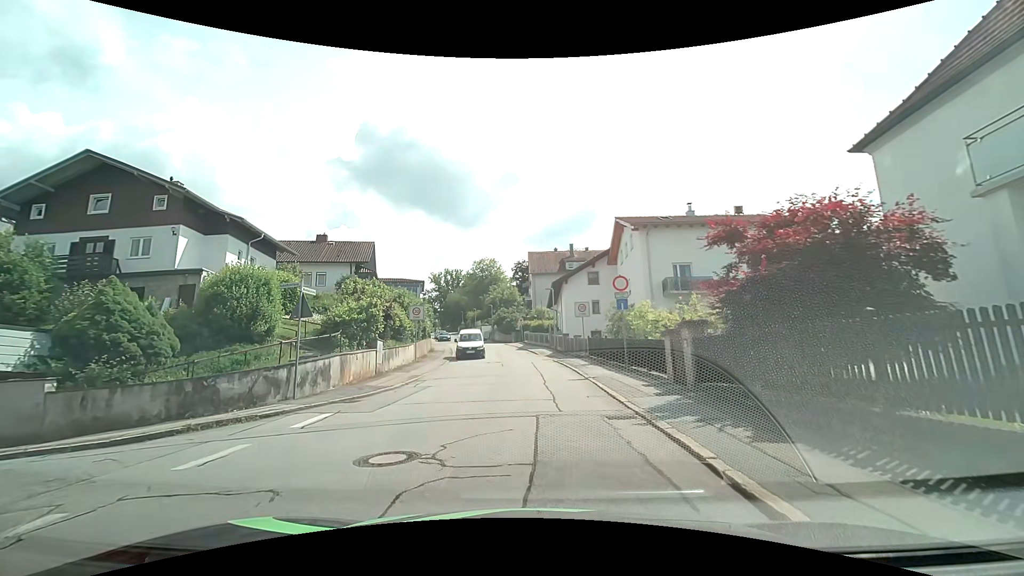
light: Day
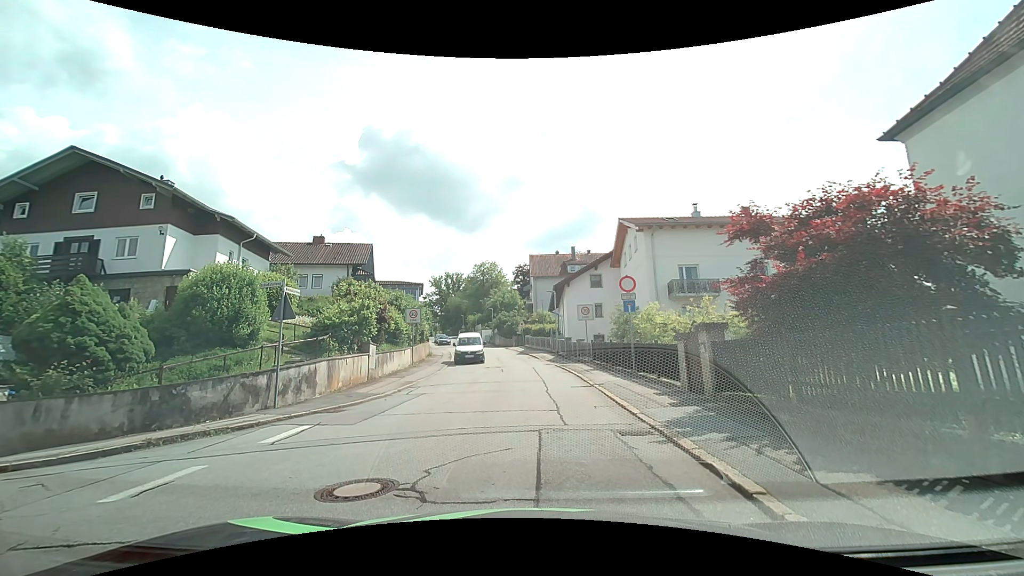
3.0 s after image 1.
(0.0, +1.0) m; 0°
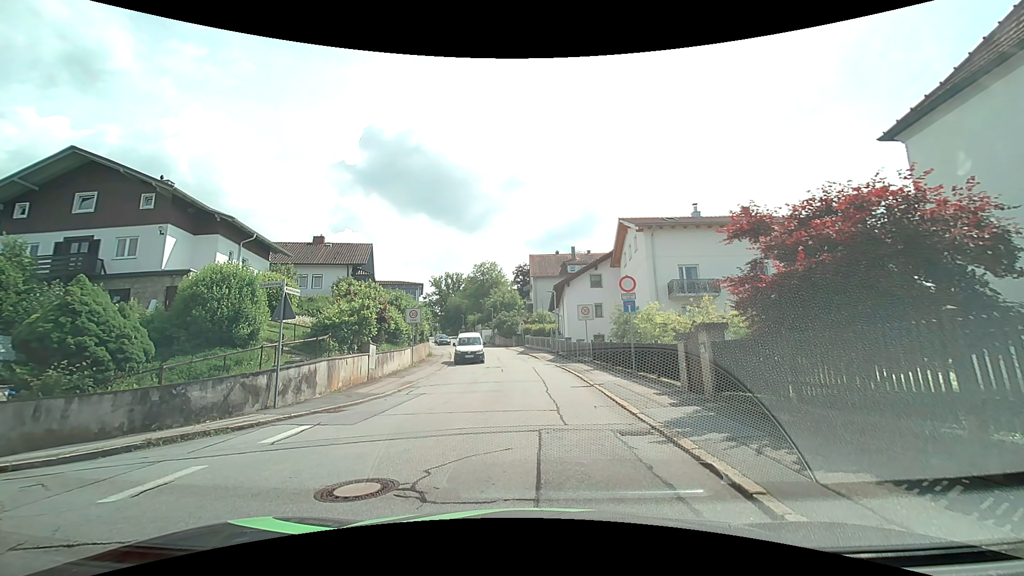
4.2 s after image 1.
(0.0, 0.0) m; 0°
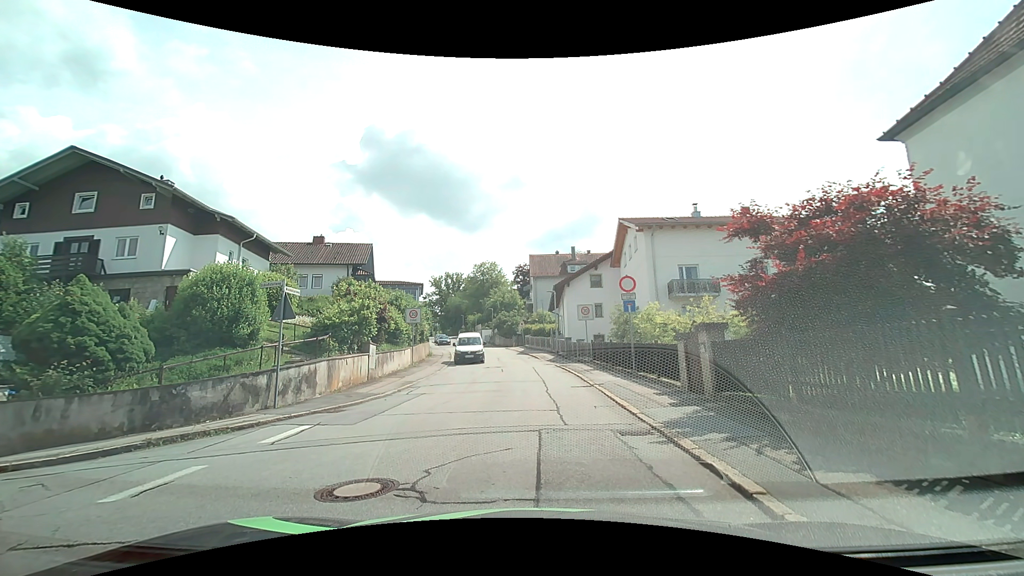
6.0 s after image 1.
(0.0, 0.0) m; 0°
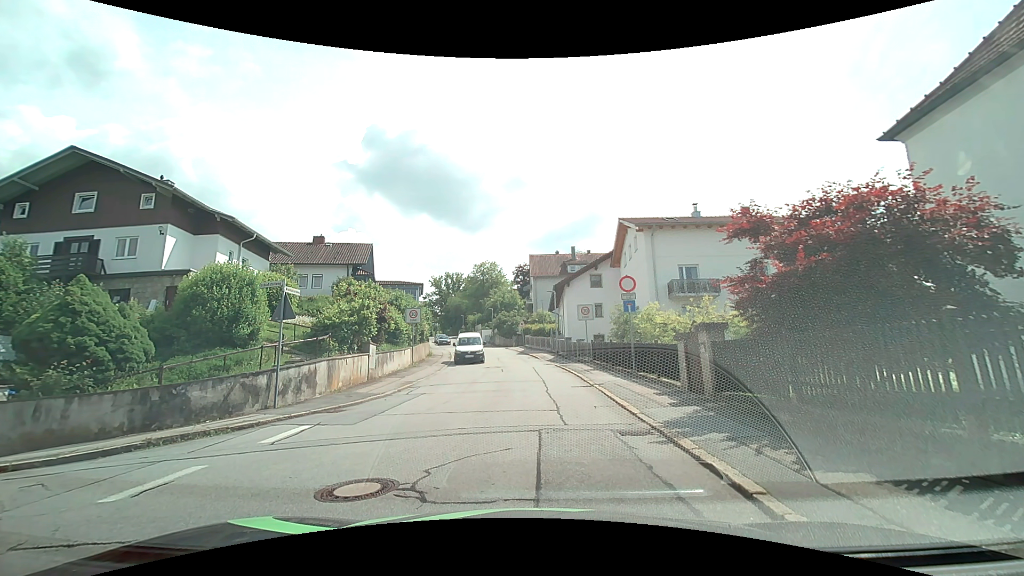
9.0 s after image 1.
(0.0, 0.0) m; 0°
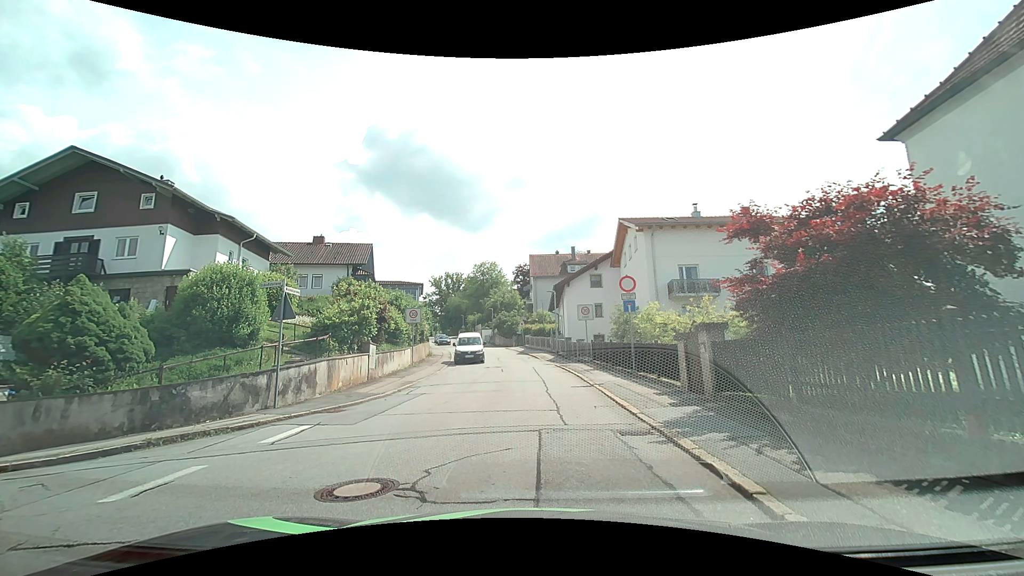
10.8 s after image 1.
(0.0, 0.0) m; 0°
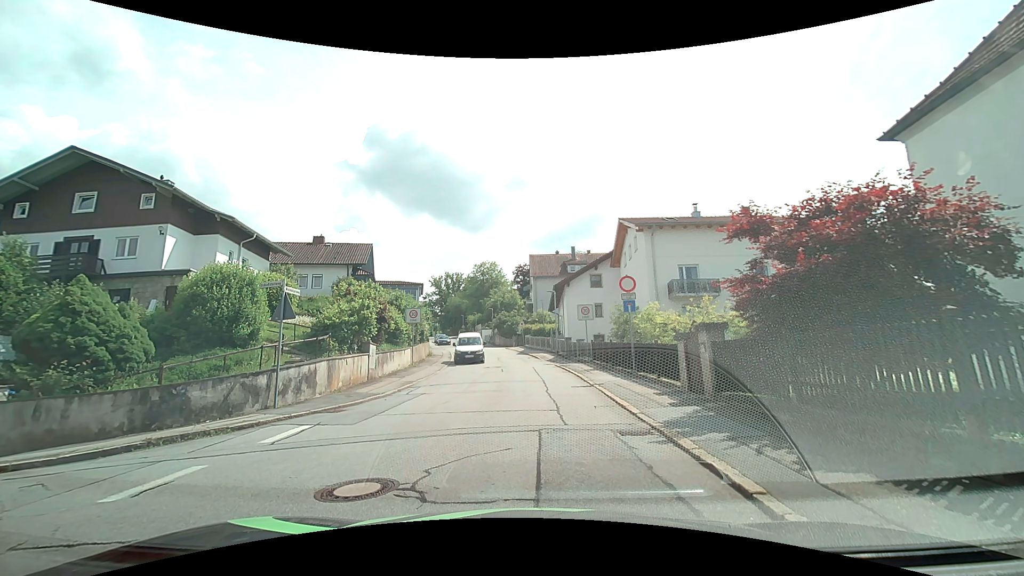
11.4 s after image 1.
(0.0, 0.0) m; 0°
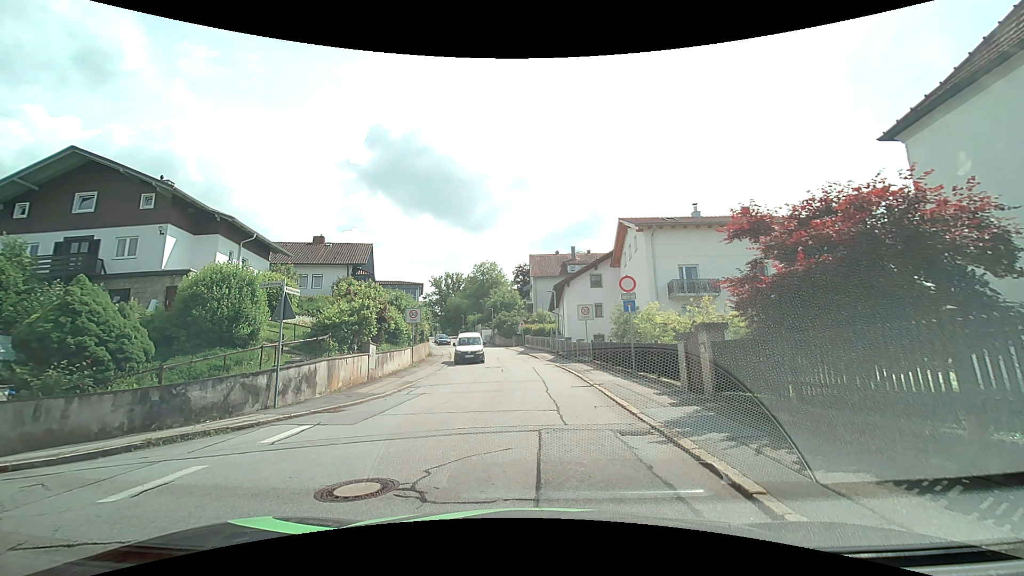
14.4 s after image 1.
(0.0, 0.0) m; 0°
